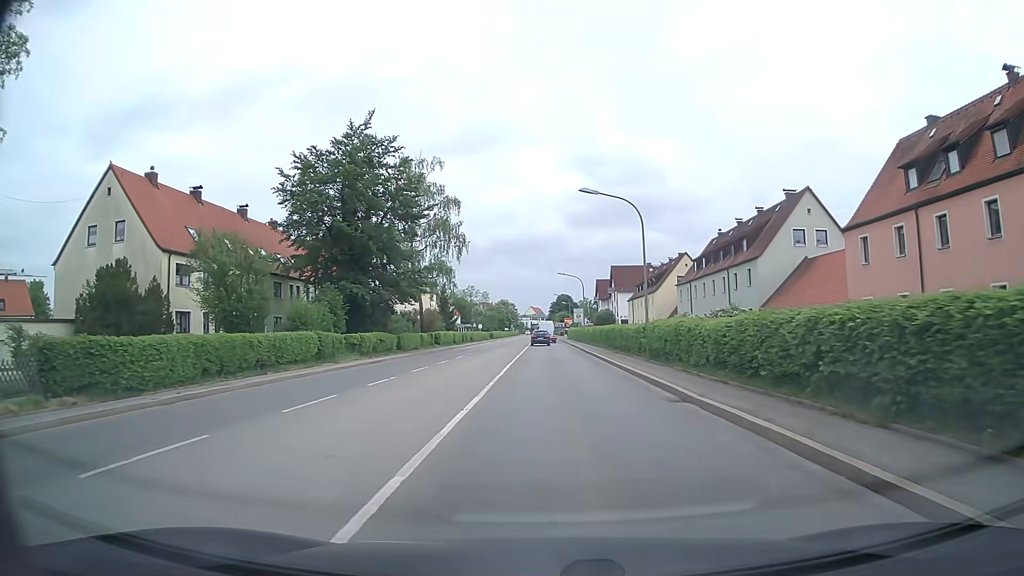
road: secondary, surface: asphalt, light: Day
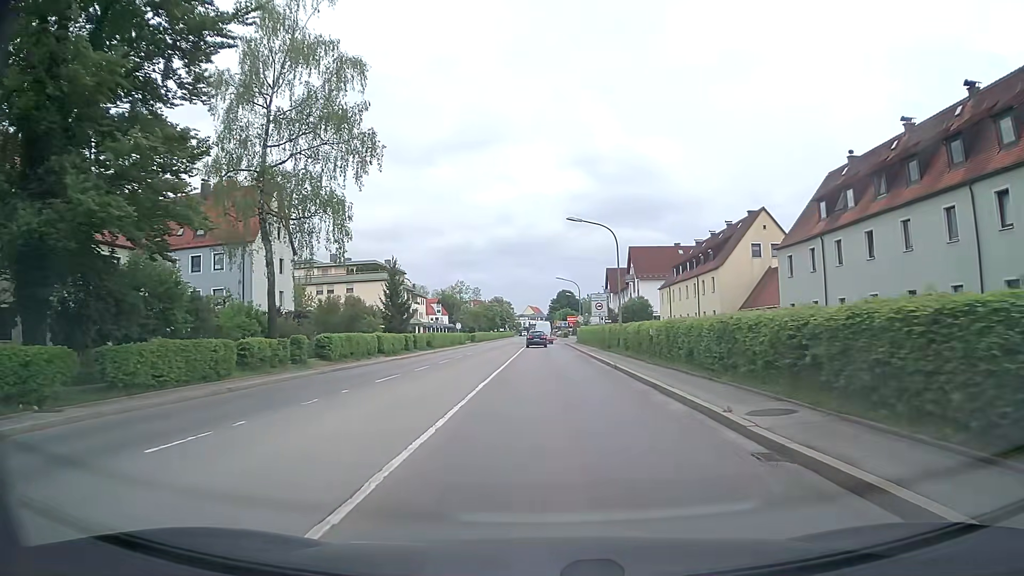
(+0.1, +34.3) m; 0°
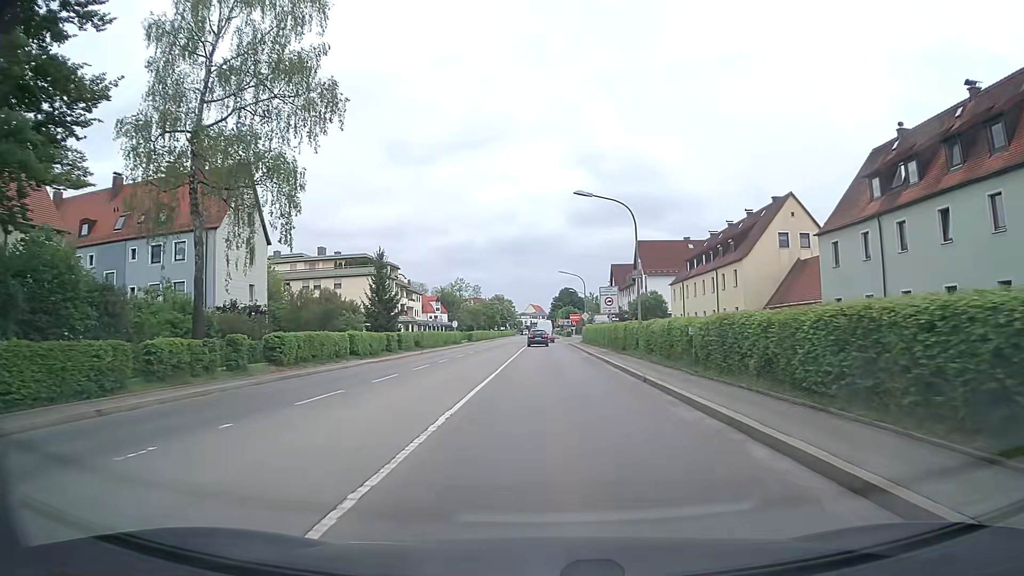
(0.0, +6.6) m; 0°
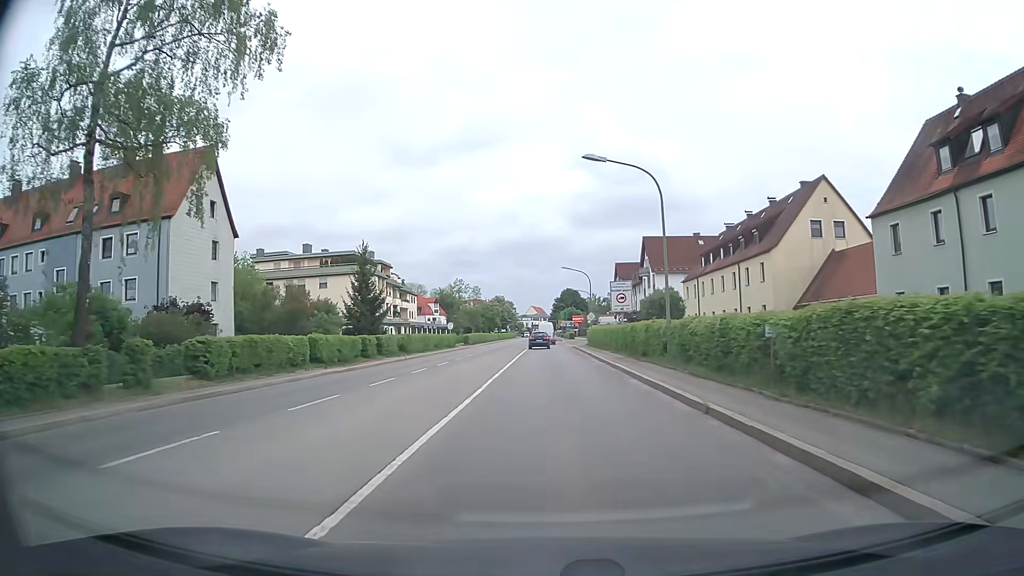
(0.0, +6.5) m; -1°
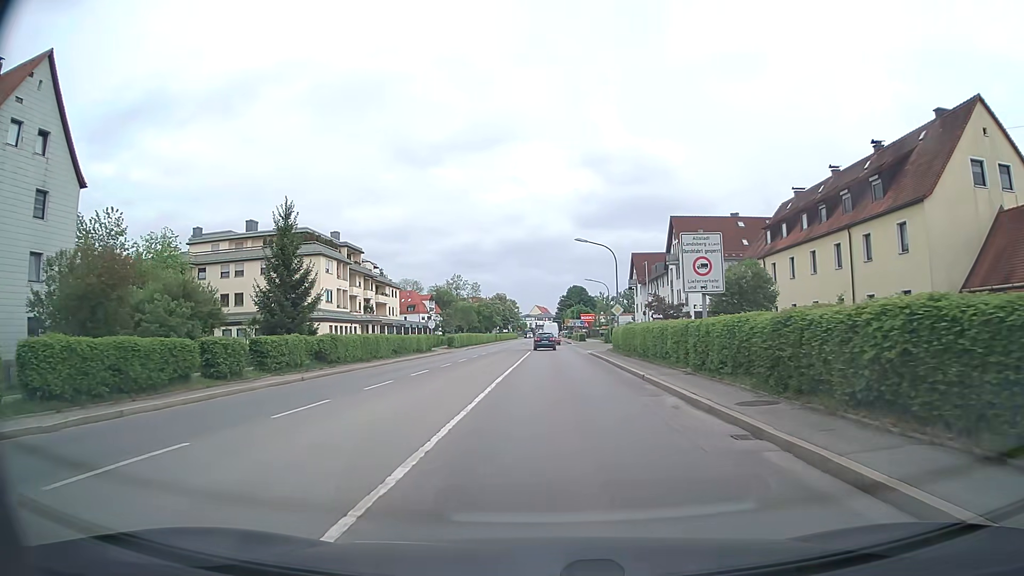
(0.0, +19.3) m; 0°
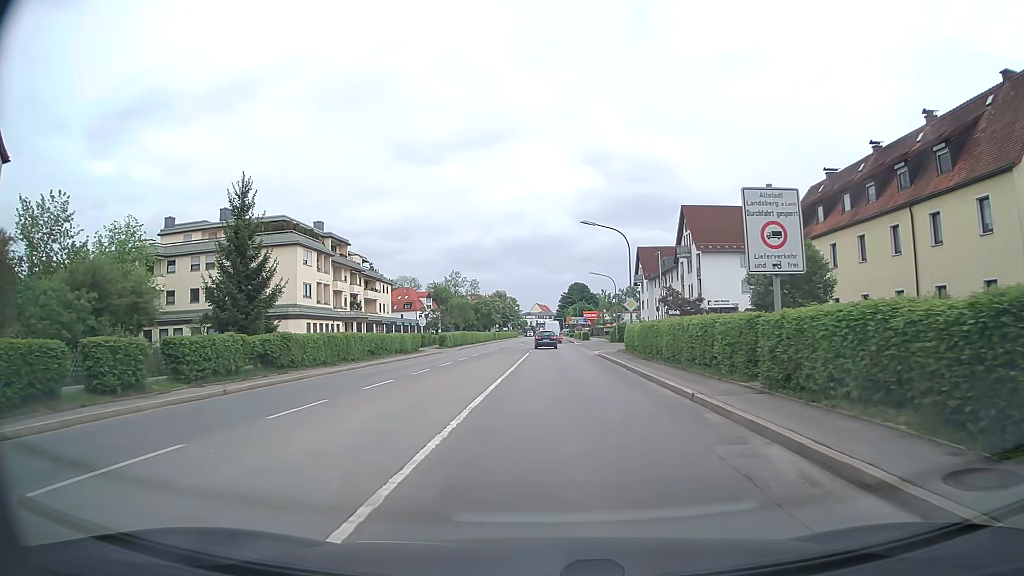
(0.0, +6.4) m; 0°
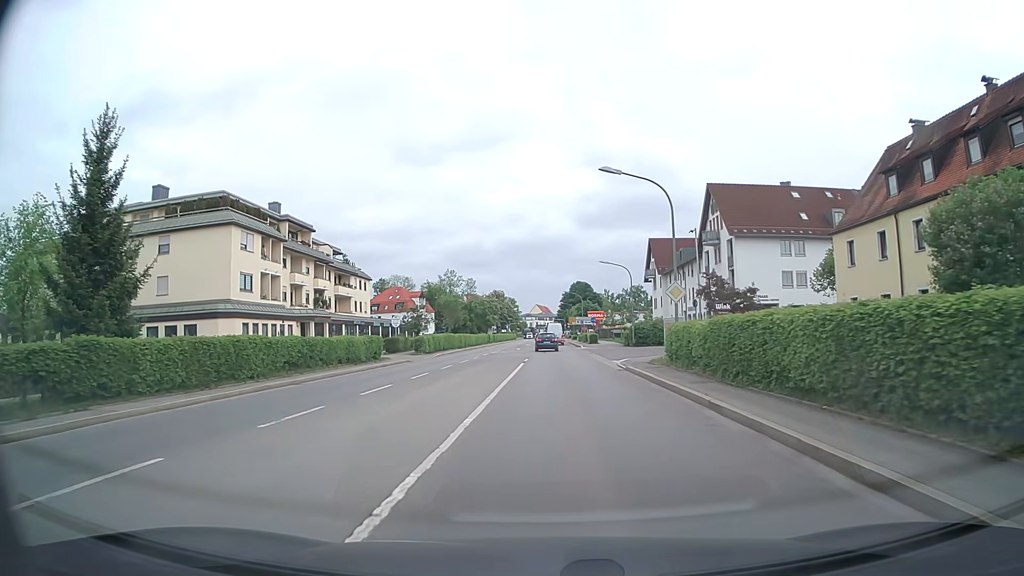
(0.0, +12.7) m; 0°
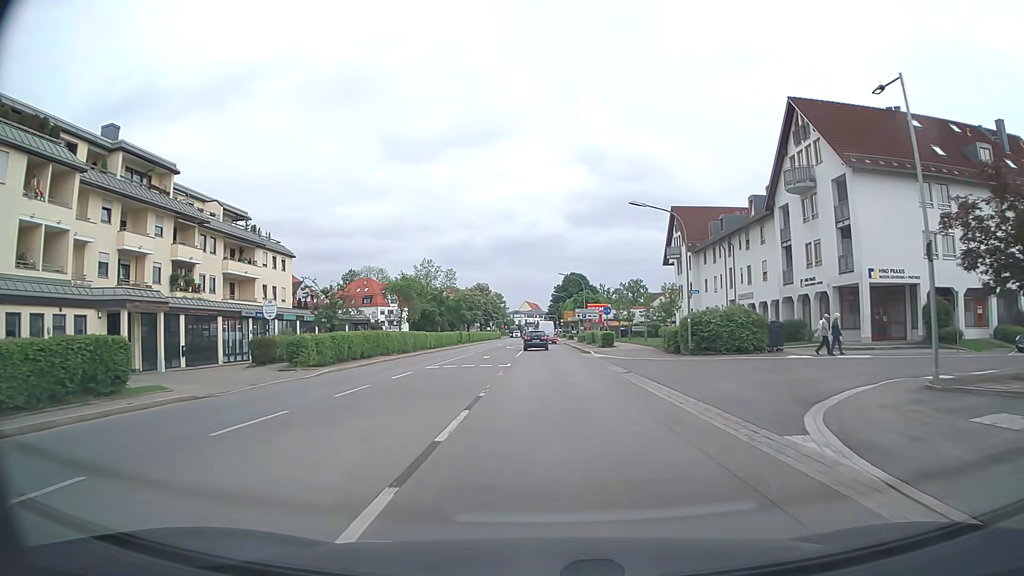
(+0.2, +25.5) m; +1°
(0, +10) (0, +20) (0, +30) (0, +40) (0, +50) (0, +60) (0, +70) (0, +80) (0, +90) (0, +100) m
